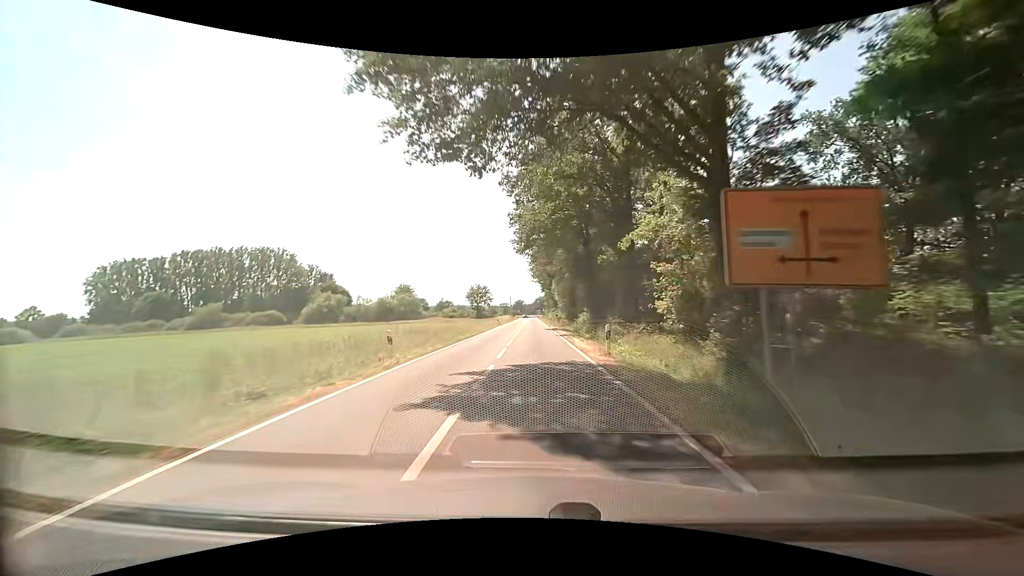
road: secondary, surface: asphalt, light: Day
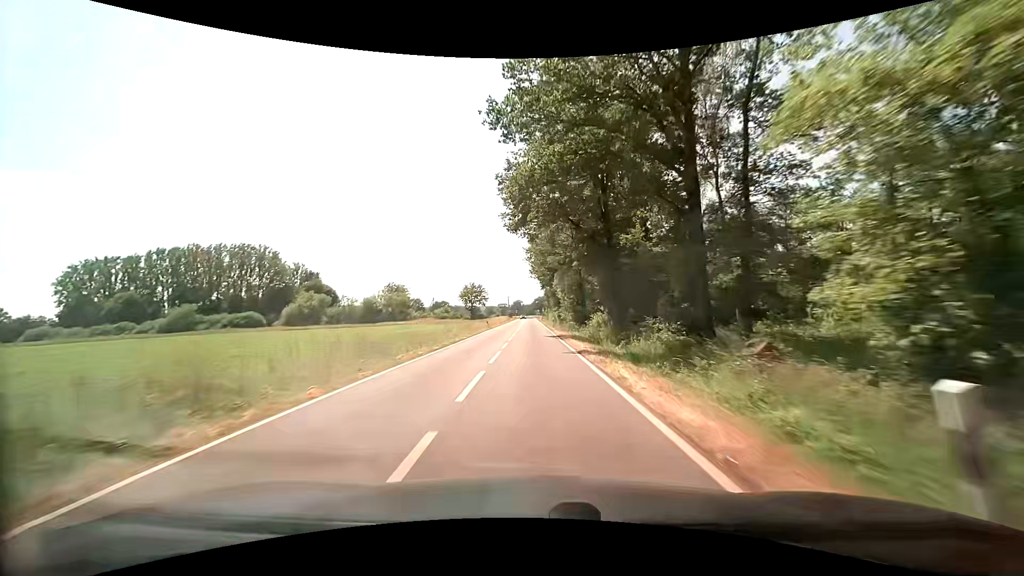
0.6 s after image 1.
(0.0, +13.1) m; 0°
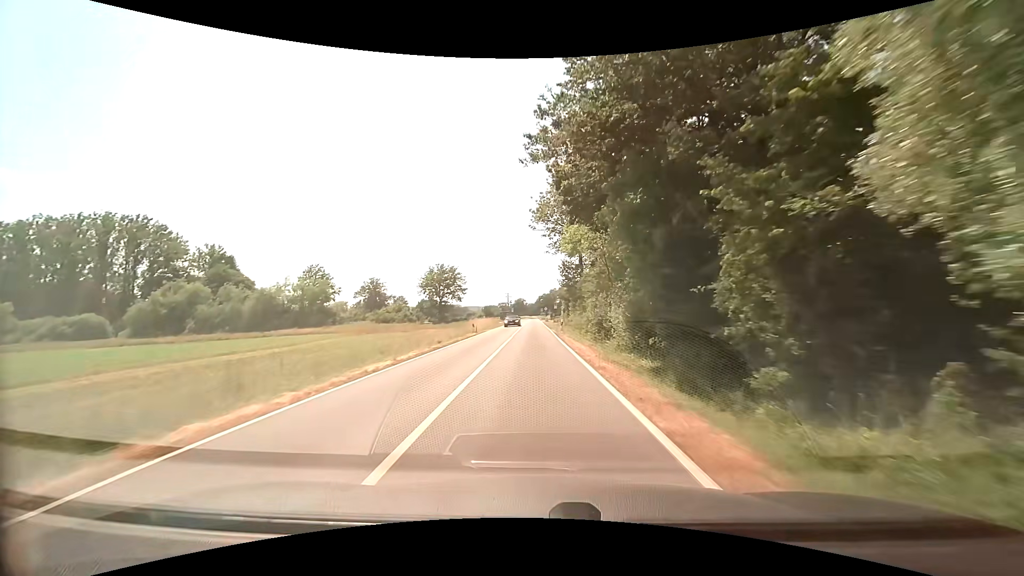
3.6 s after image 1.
(-0.4, +63.8) m; 0°
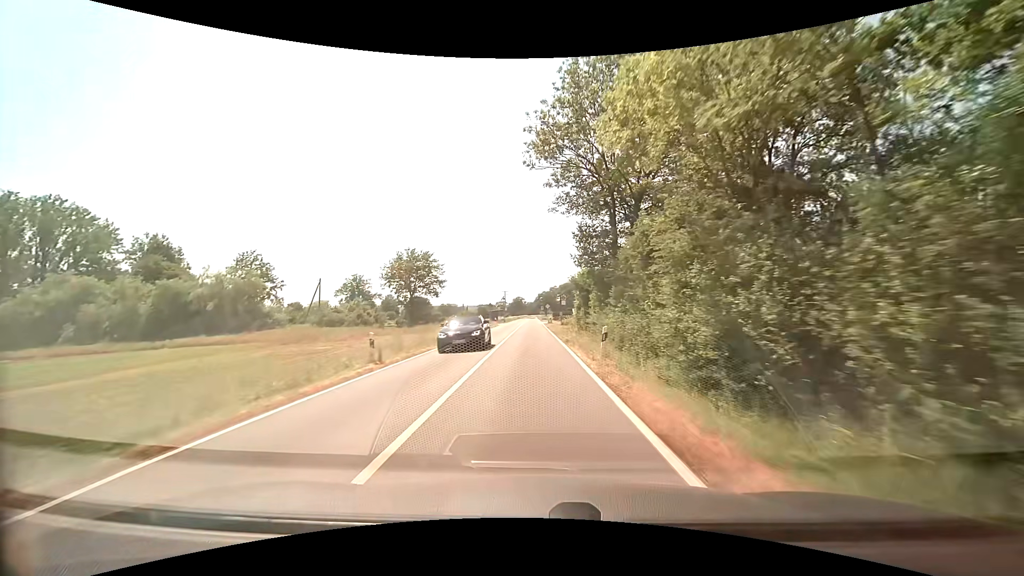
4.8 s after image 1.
(0.0, +24.8) m; 0°
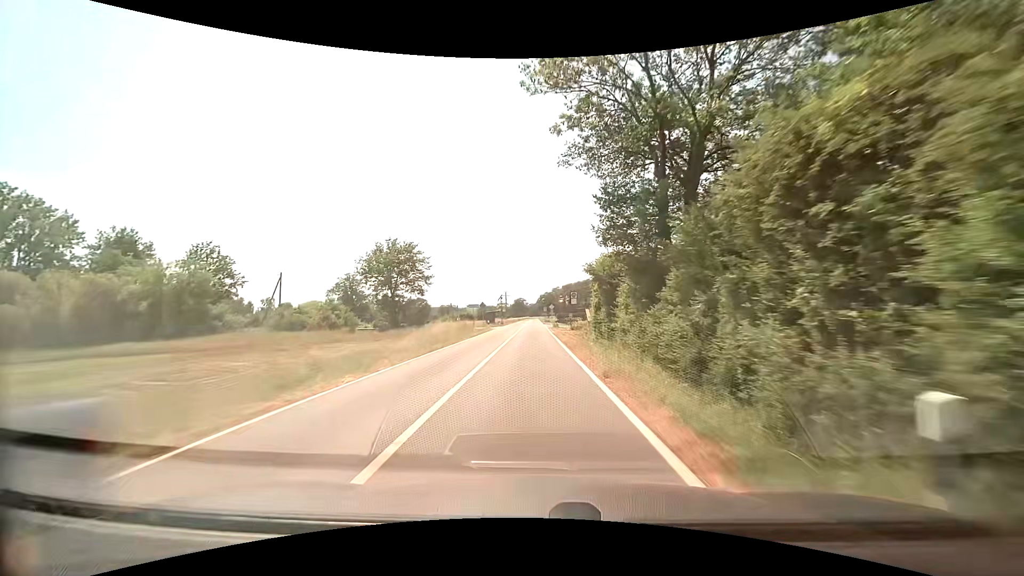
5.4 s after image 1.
(0.0, +12.3) m; 0°
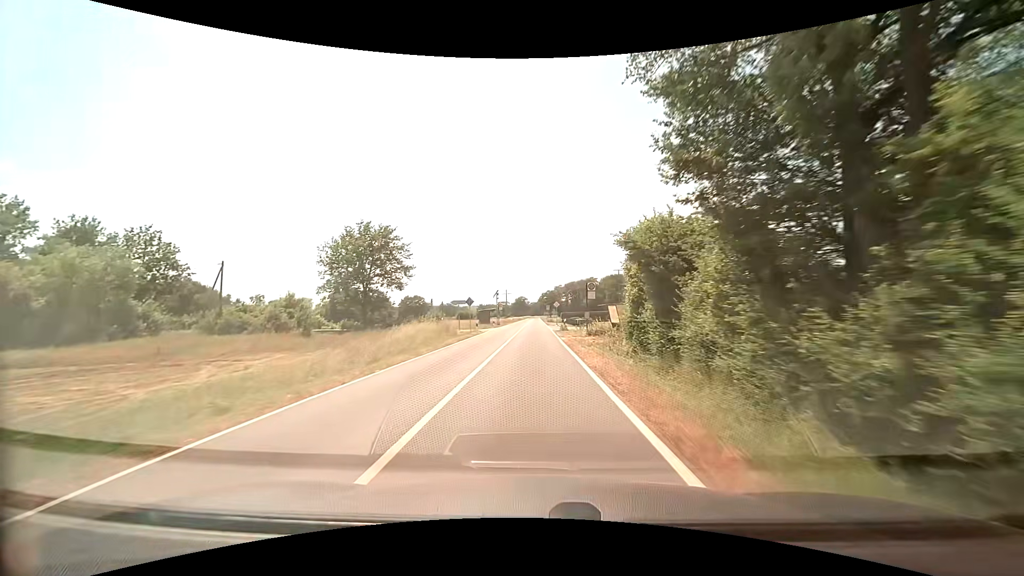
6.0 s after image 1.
(-0.1, +12.2) m; 0°
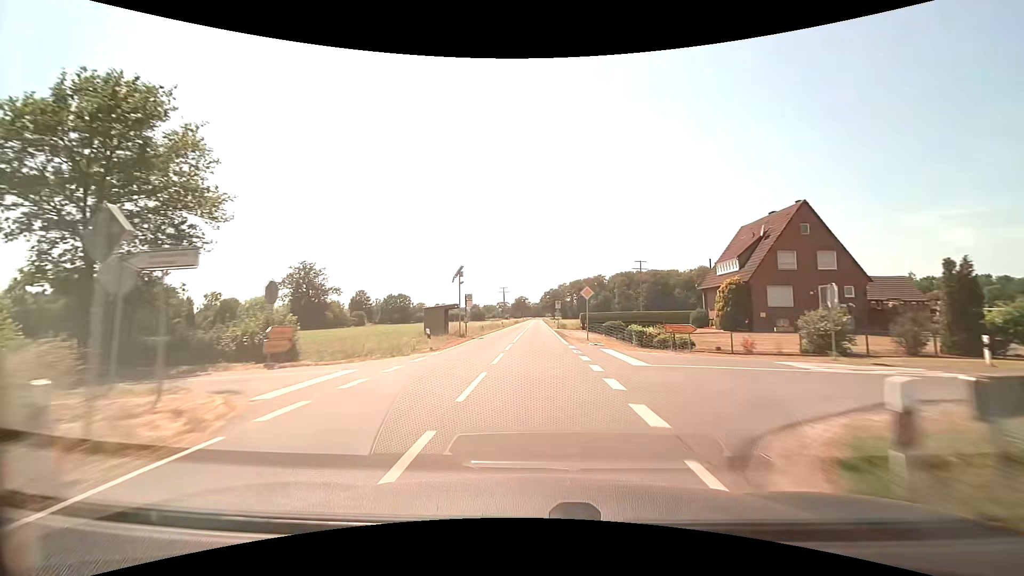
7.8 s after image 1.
(-0.1, +37.1) m; 0°
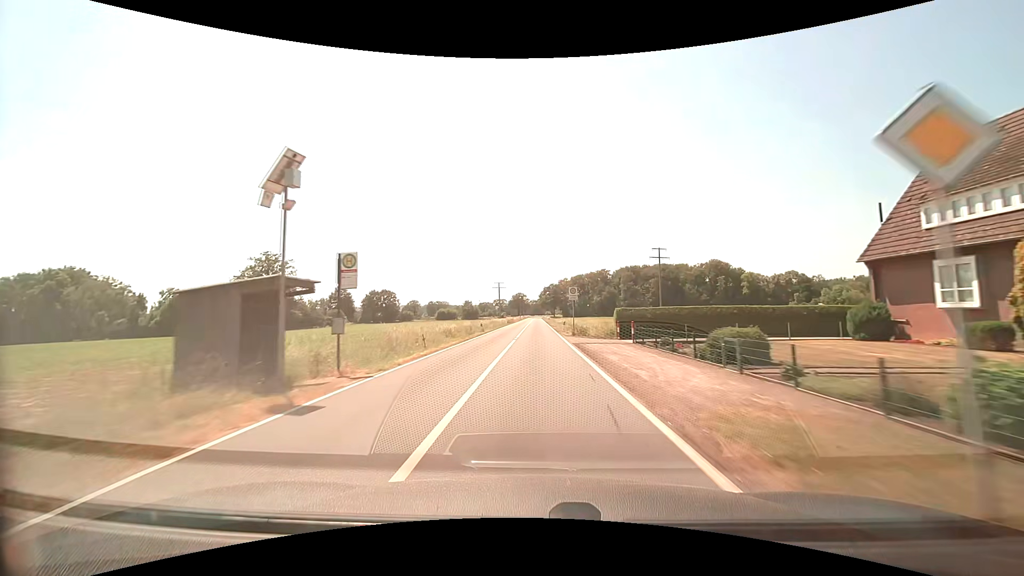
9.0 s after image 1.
(0.0, +24.9) m; 0°
